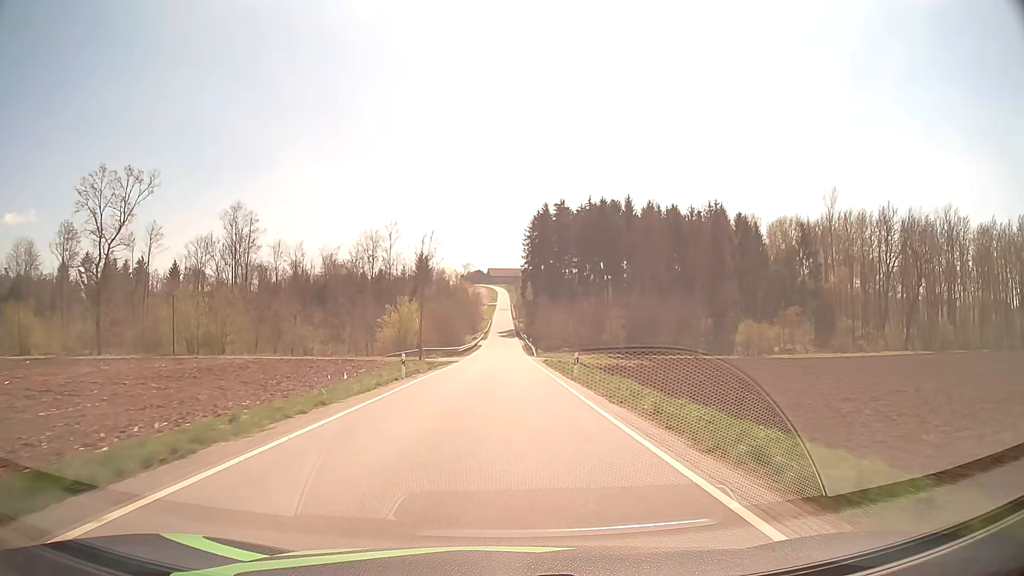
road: tertiary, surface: asphalt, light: Day
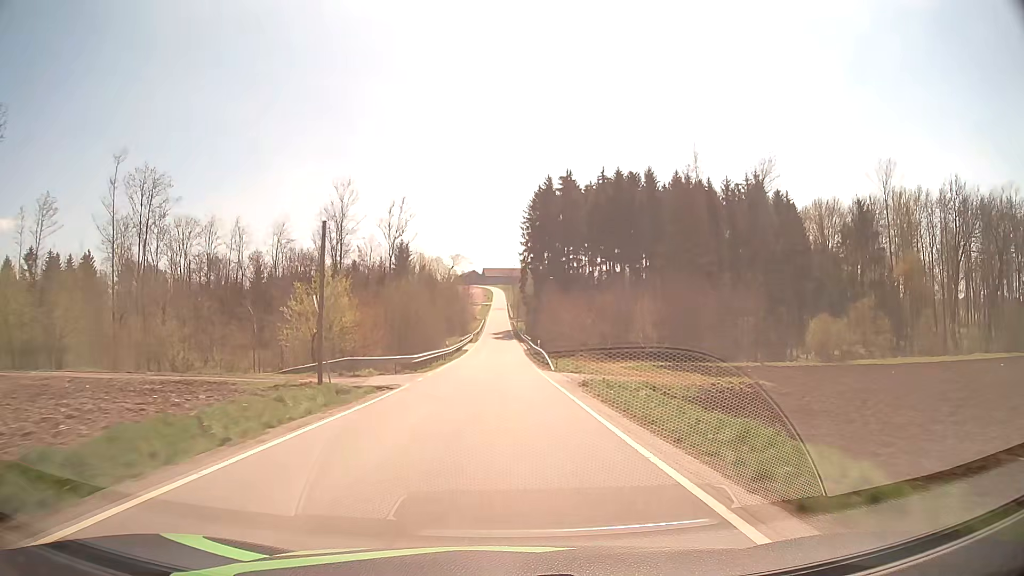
(+0.1, +25.9) m; 0°
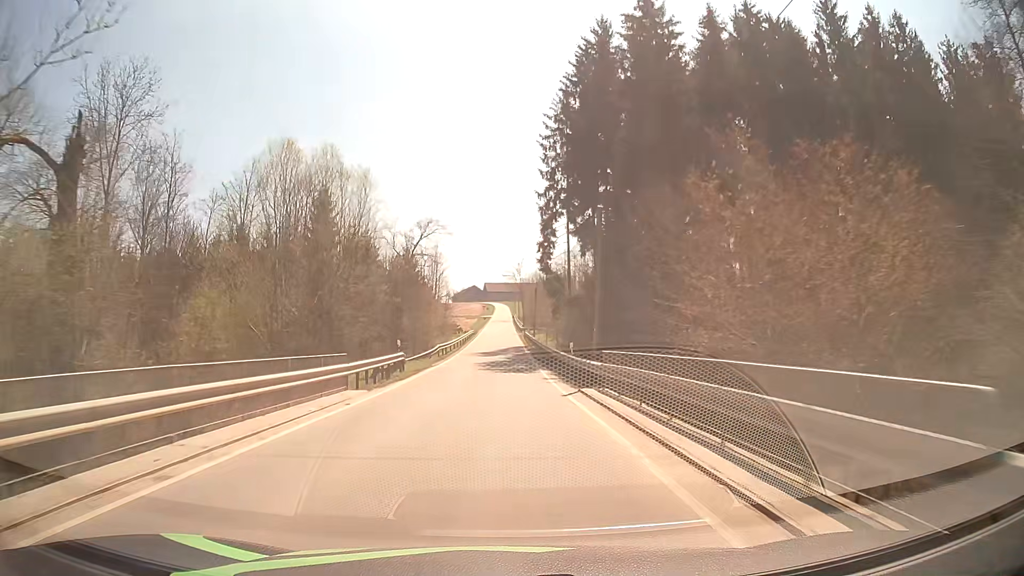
(-0.2, +65.7) m; 0°
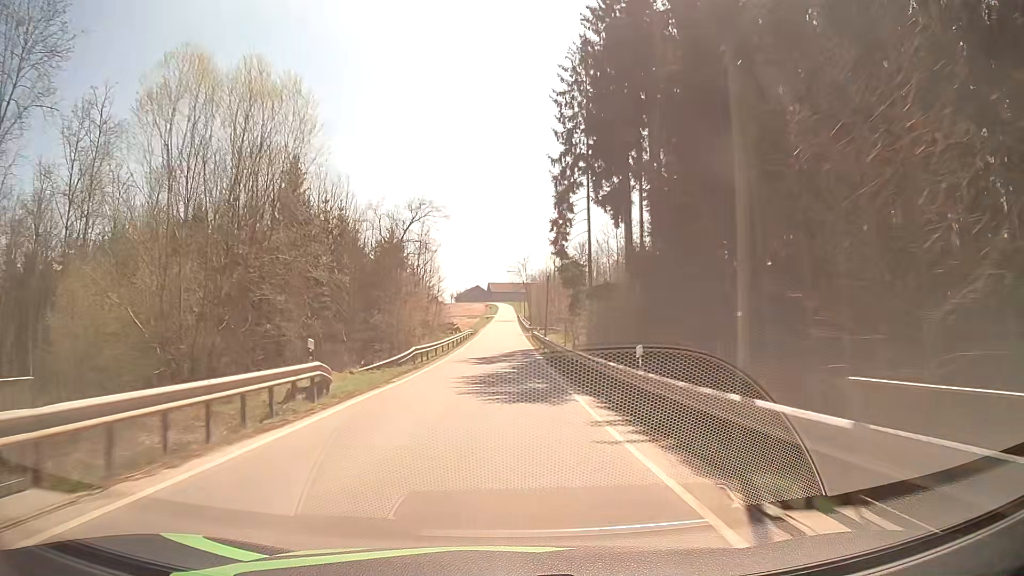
(0.0, +13.2) m; 0°
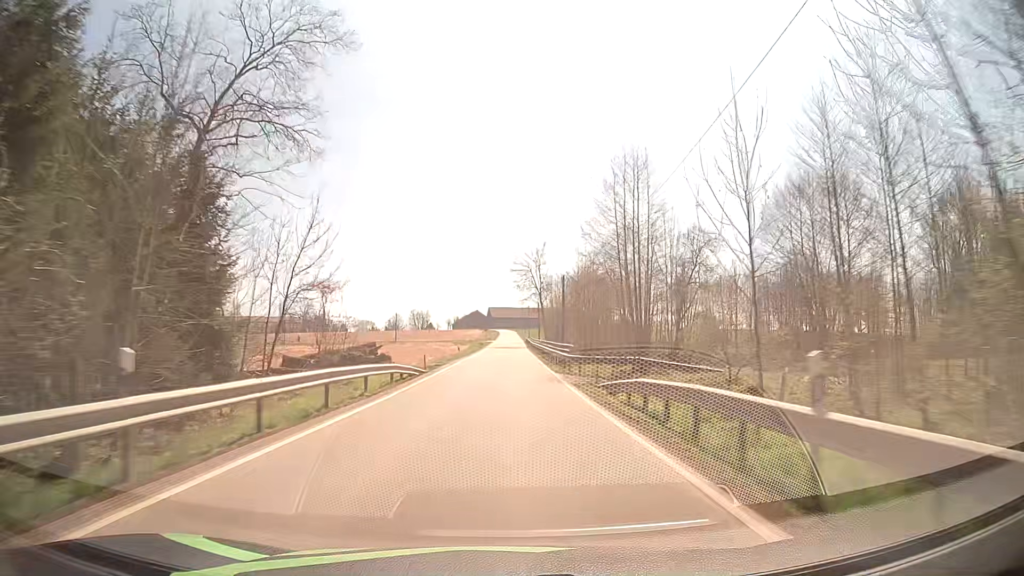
(-0.2, +52.3) m; 0°
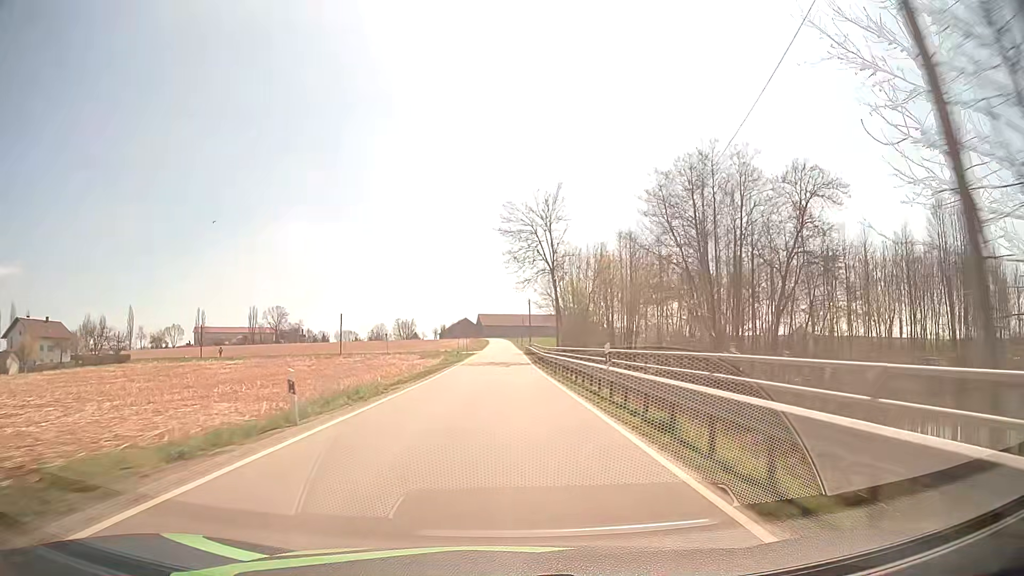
(+0.2, +38.8) m; +1°
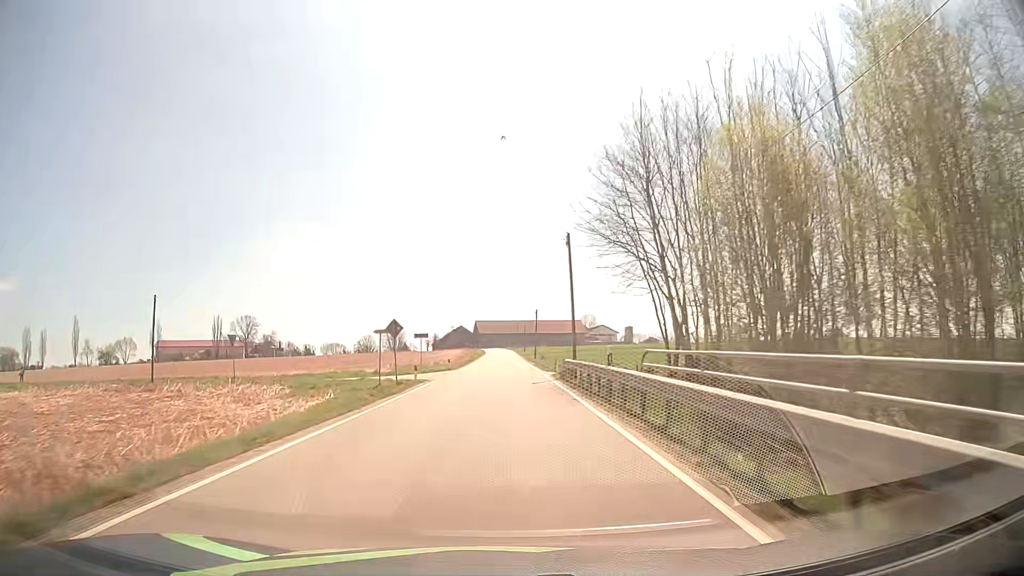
(+0.1, +52.3) m; 0°
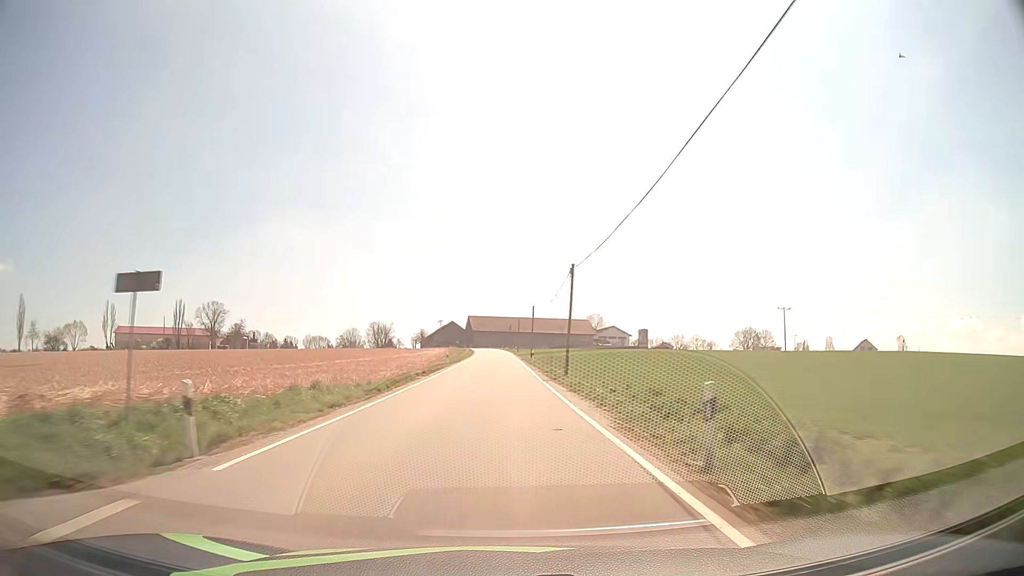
(0.0, +39.9) m; 0°
(0, +10) (0, +20) (0, +30) (0, +40) (0, +50) (0, +60) (0, +70) (0, +80) (-1, +90) (-1, +100) m
